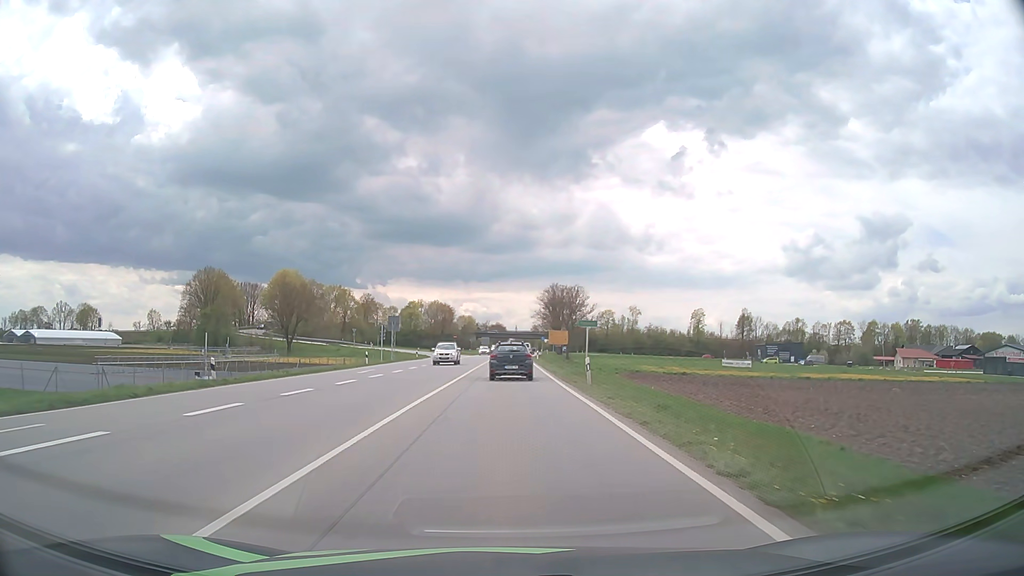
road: primary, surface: asphalt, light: Day
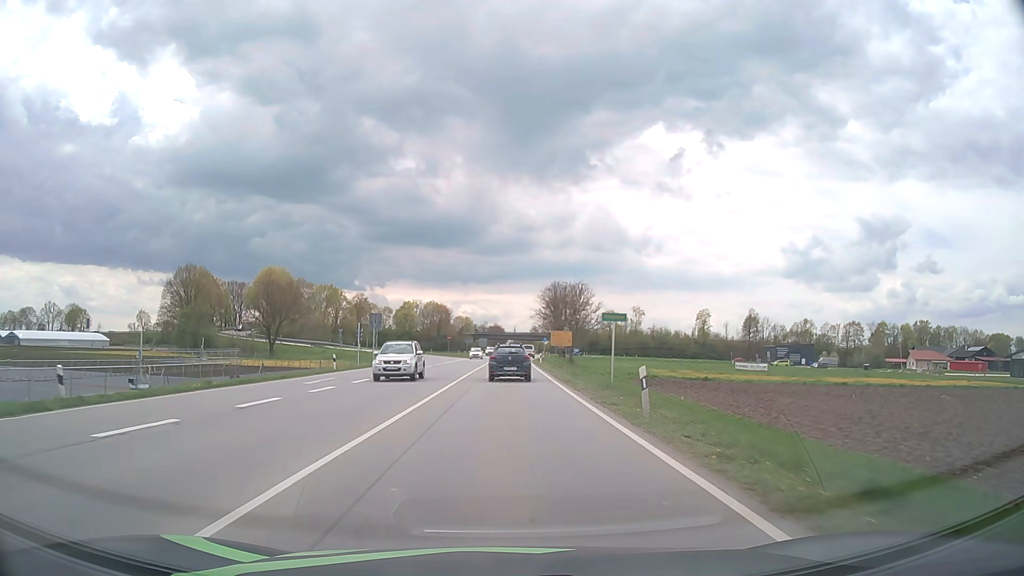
(0.0, +9.4) m; 0°
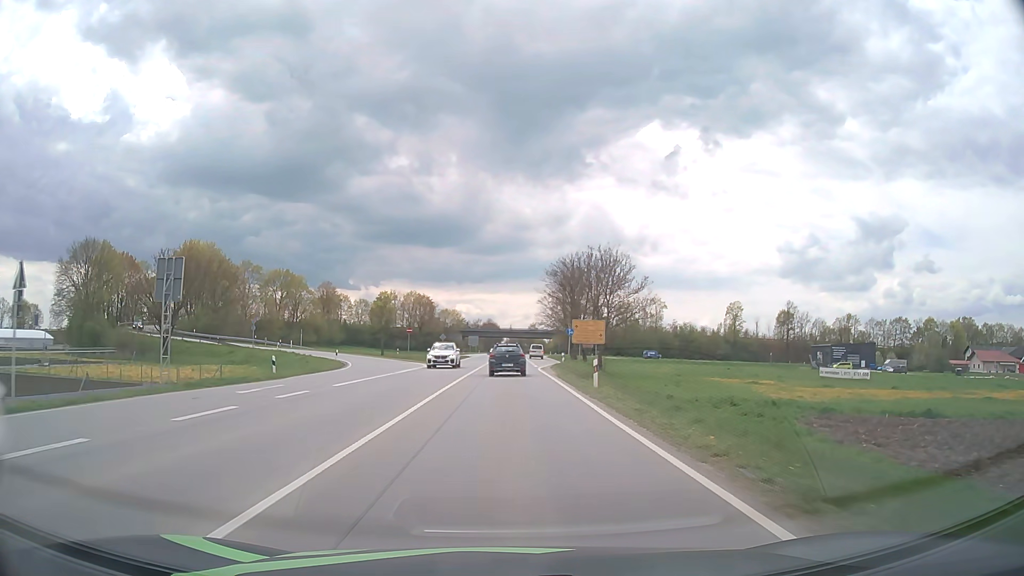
(0.0, +39.9) m; 0°
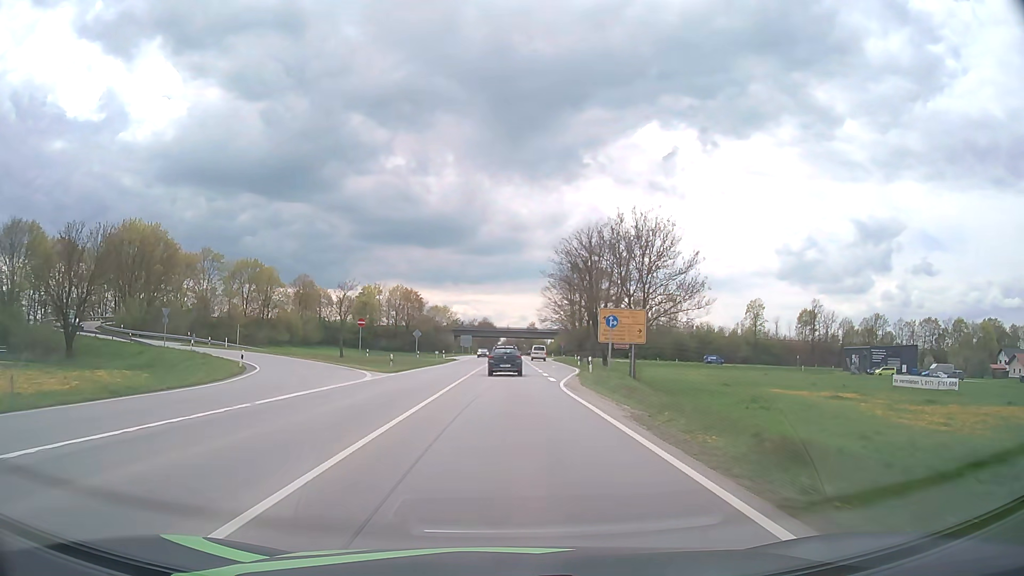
(0.0, +21.1) m; 0°
(0, +10) (0, +20) (0, +30) (0, +40) (0, +50) (0, +60) (0, +70) (+1, +80) (+1, +90) (+1, +100) m
